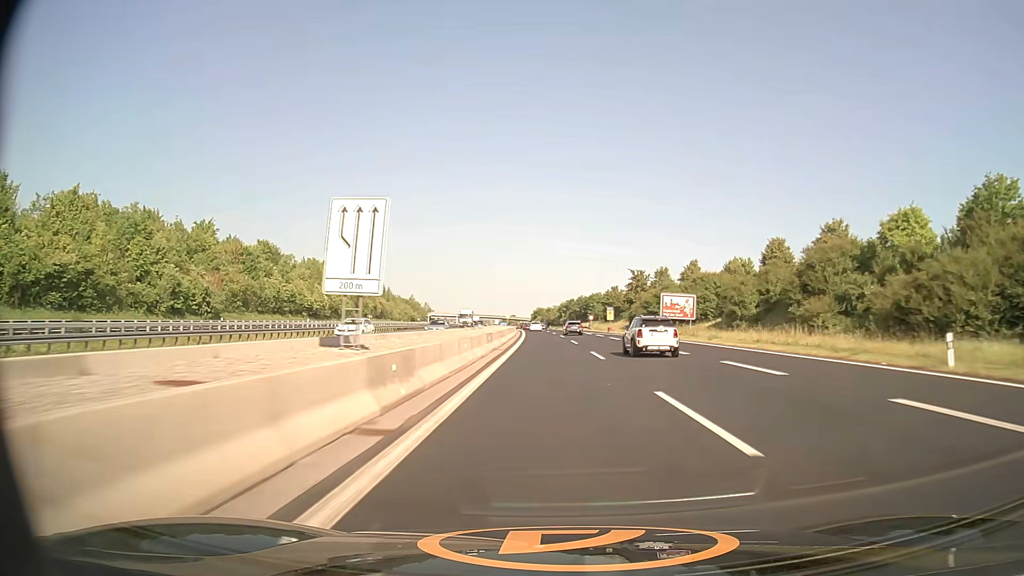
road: motorway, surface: asphalt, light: Day
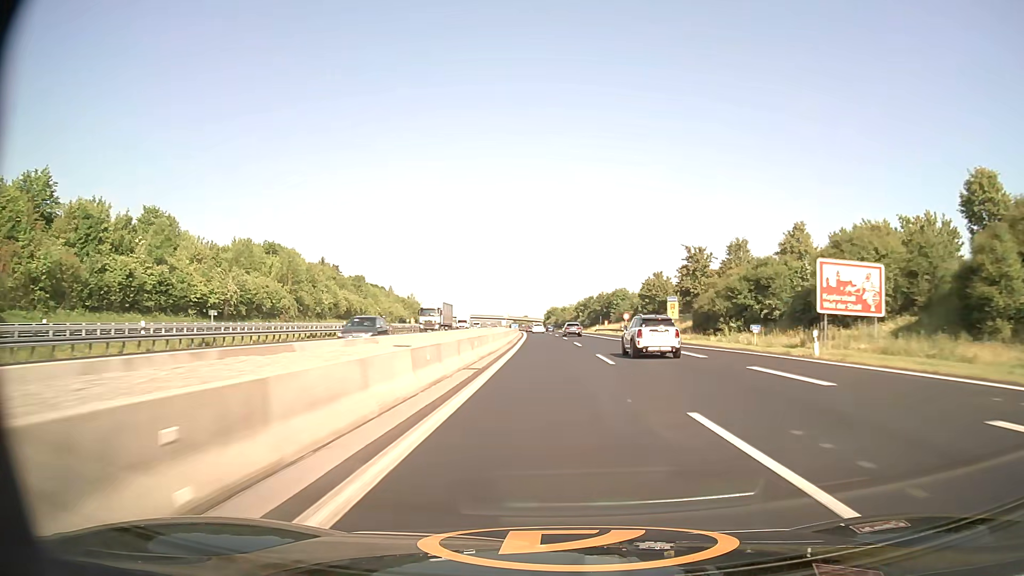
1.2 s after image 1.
(-0.4, +38.9) m; -1°
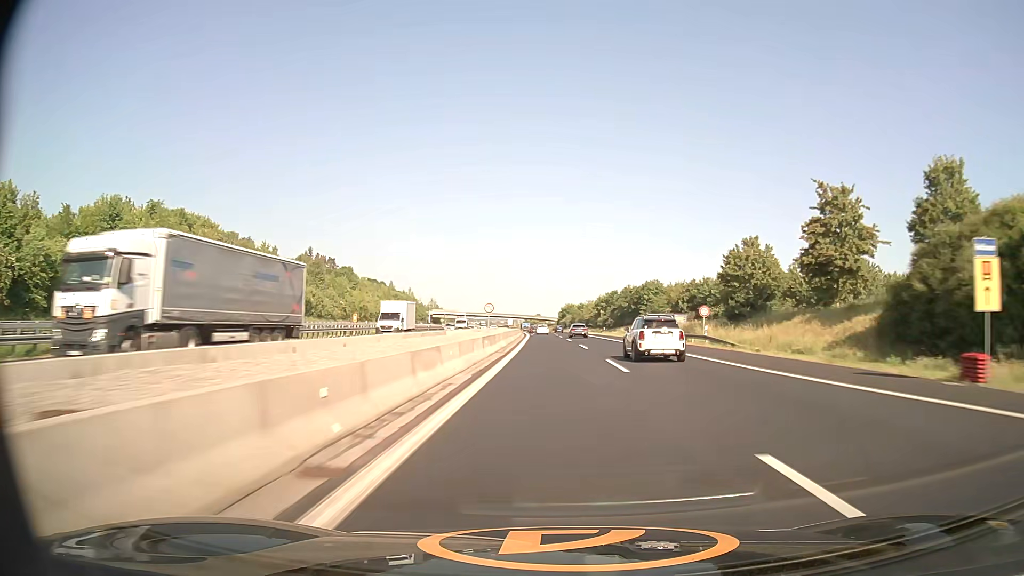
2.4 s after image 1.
(-0.4, +39.0) m; -1°
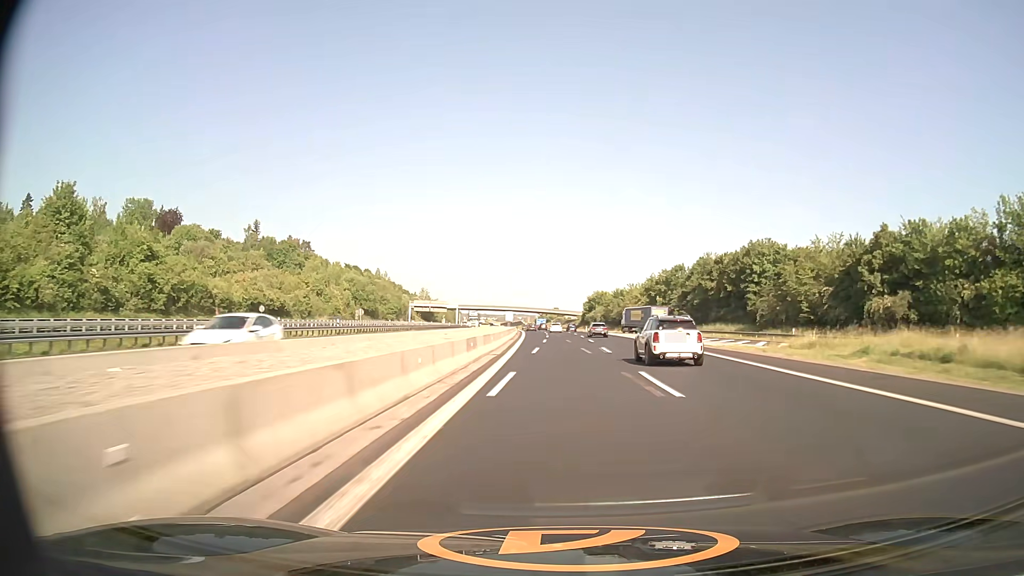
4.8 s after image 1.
(-1.3, +77.8) m; -2°
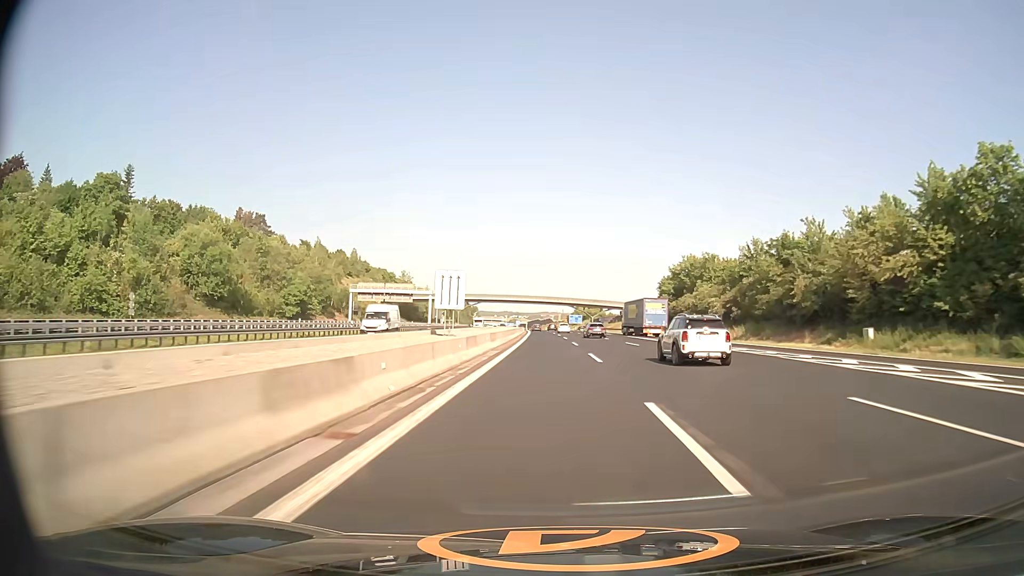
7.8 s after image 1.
(-2.0, +96.9) m; -3°
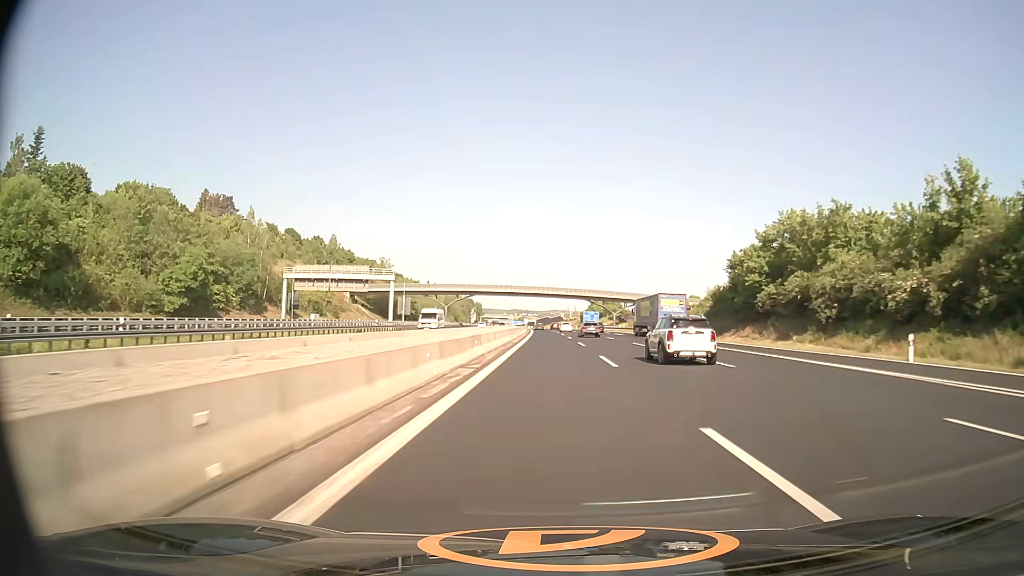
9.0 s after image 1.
(-0.3, +38.7) m; -1°
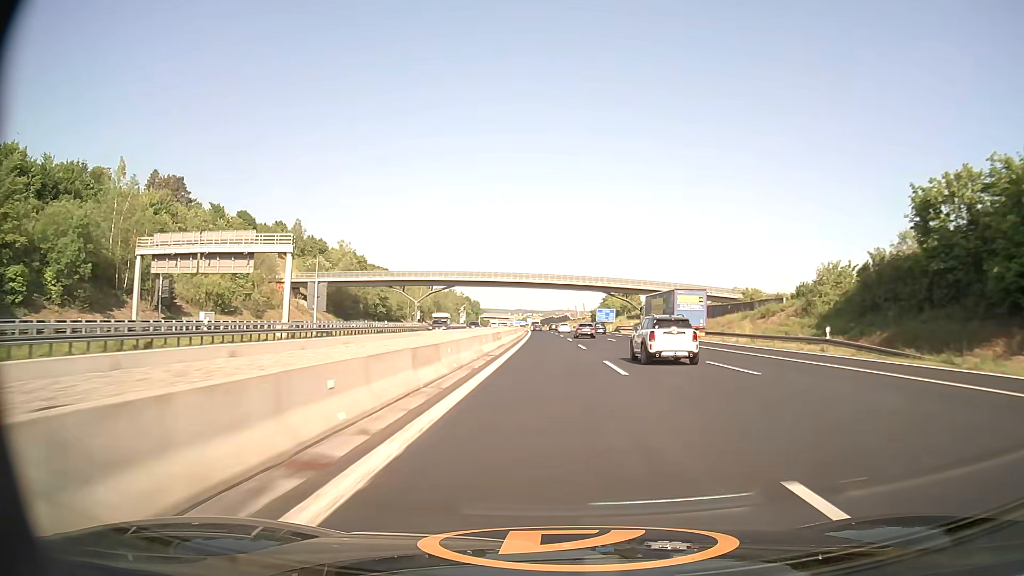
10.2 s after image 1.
(-0.2, +38.9) m; 0°
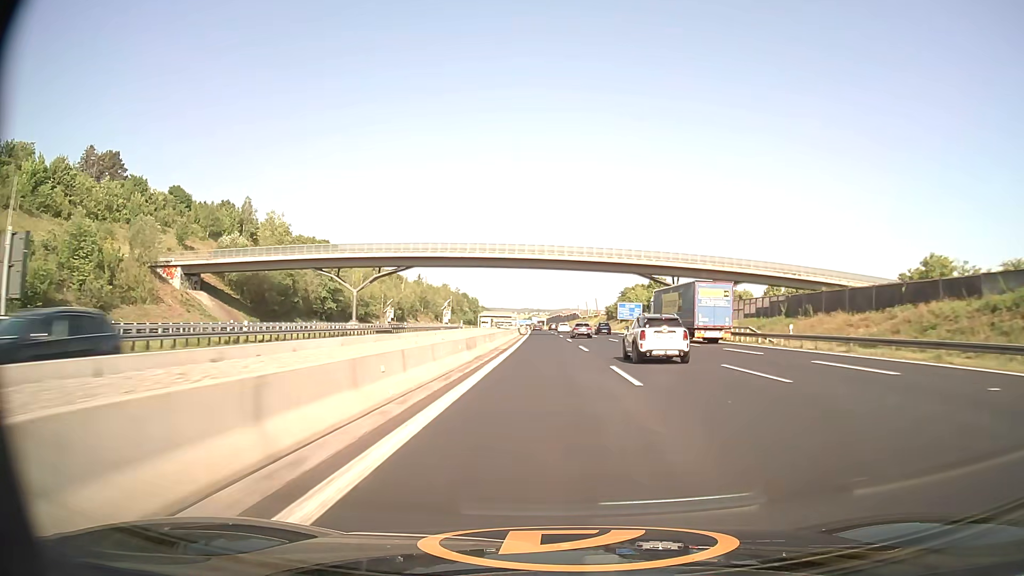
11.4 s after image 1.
(-0.1, +39.0) m; -1°
(0, +10) (0, +20) (0, +30) (0, +40) (0, +50) (-1, +60) (-1, +70) (-1, +80) (-1, +90) (-1, +100) m
